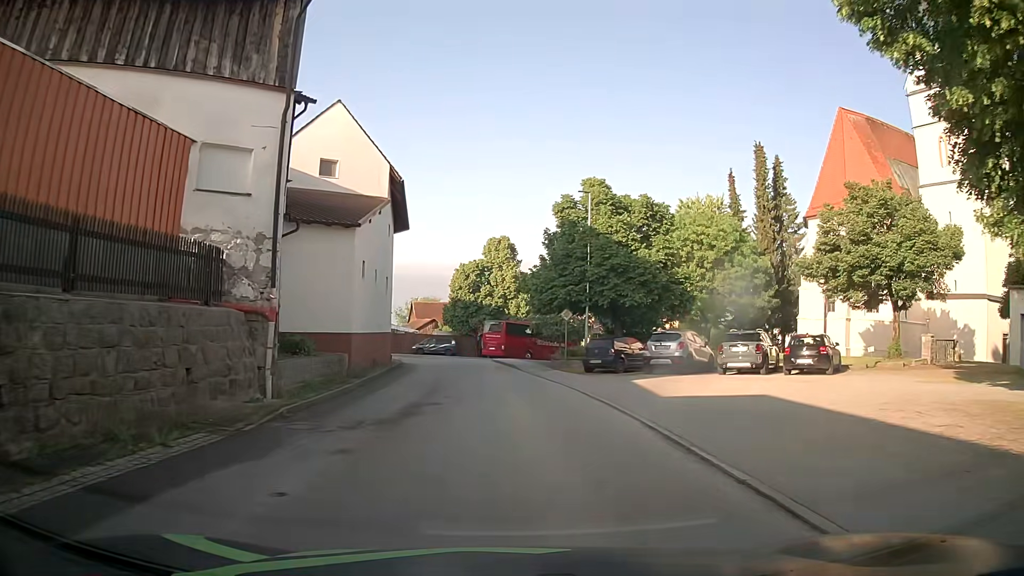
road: tertiary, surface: asphalt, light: Day
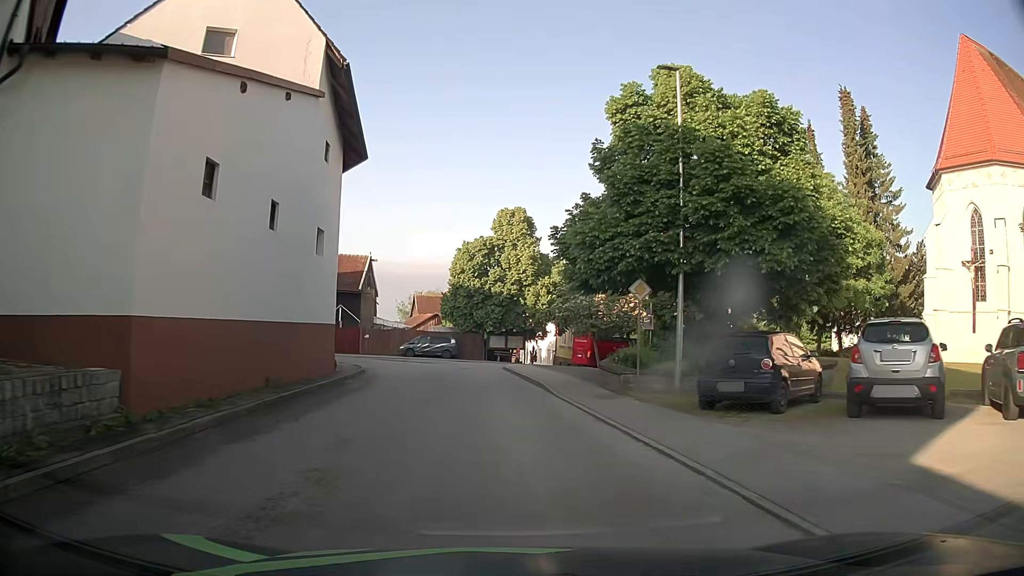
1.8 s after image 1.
(0.0, +15.0) m; -1°
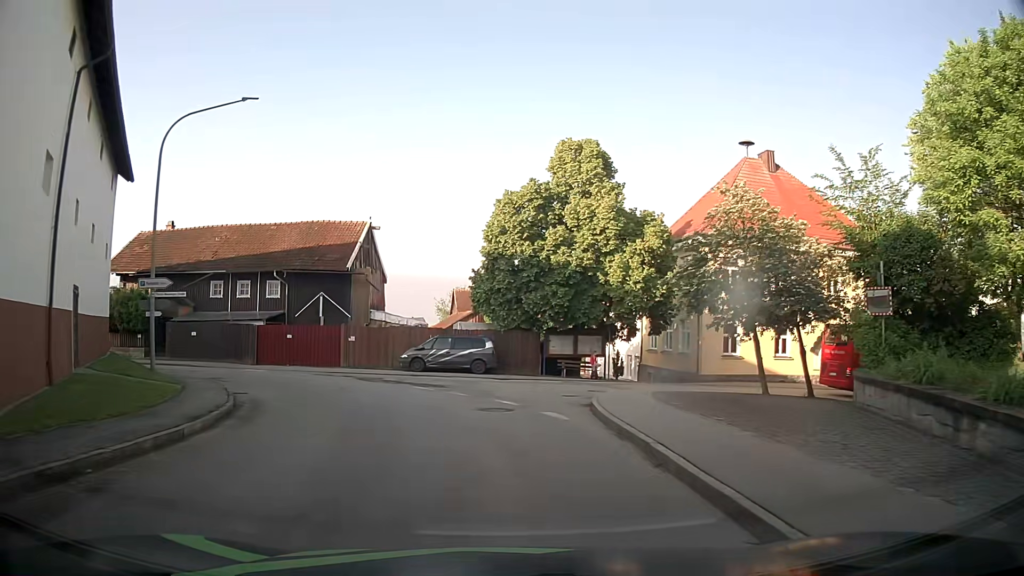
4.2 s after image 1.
(-0.5, +20.1) m; -4°
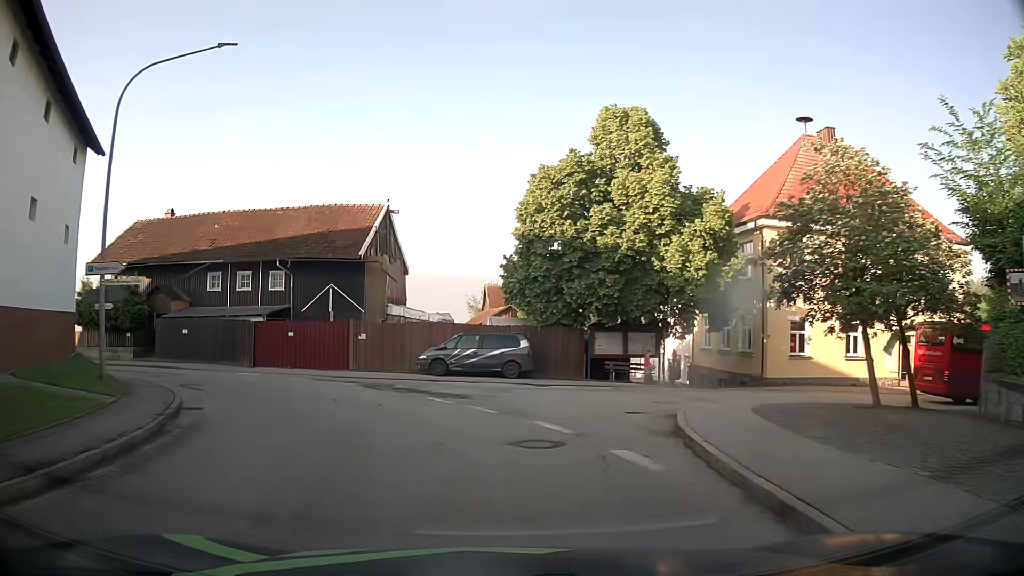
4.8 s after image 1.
(-0.1, +5.0) m; -2°
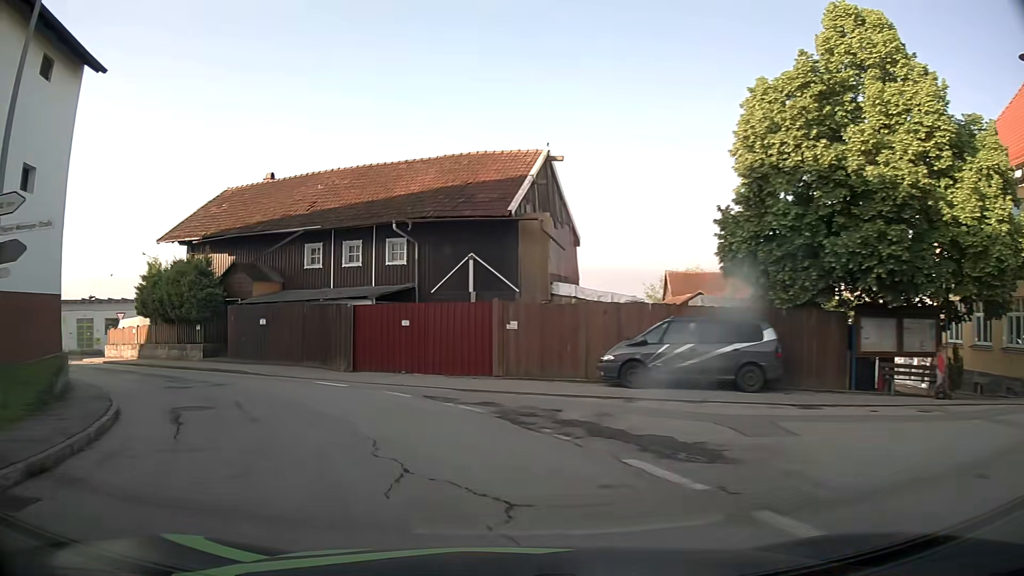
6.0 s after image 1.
(-1.1, +9.9) m; -14°
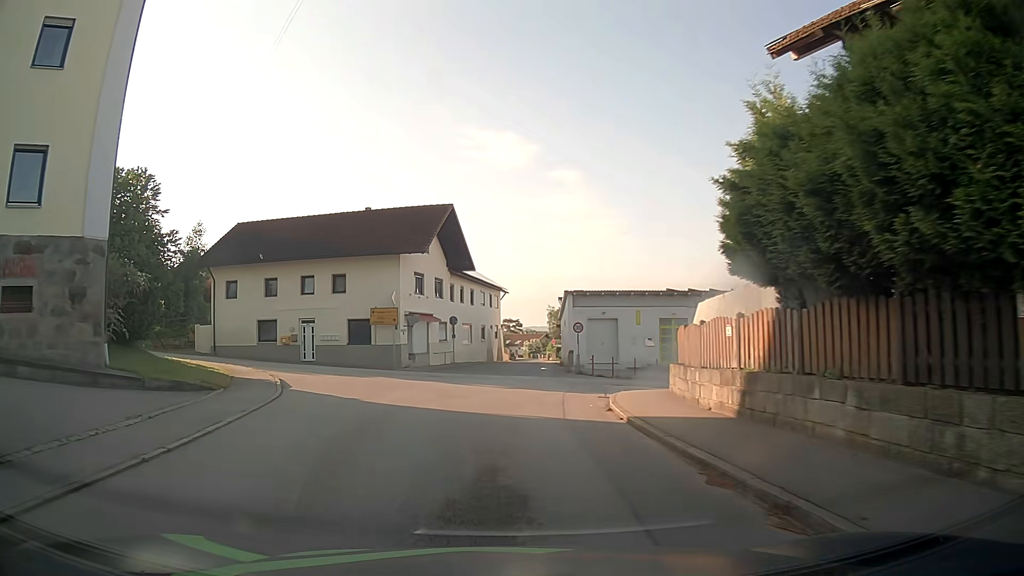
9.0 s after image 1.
(-10.6, +20.8) m; -55°
(0, +10) (+1, +20) (+6, +28) (+14, +33) (+24, +36) (+34, +37) (+44, +38) (+54, +39) (+64, +39) (+74, +39) m
